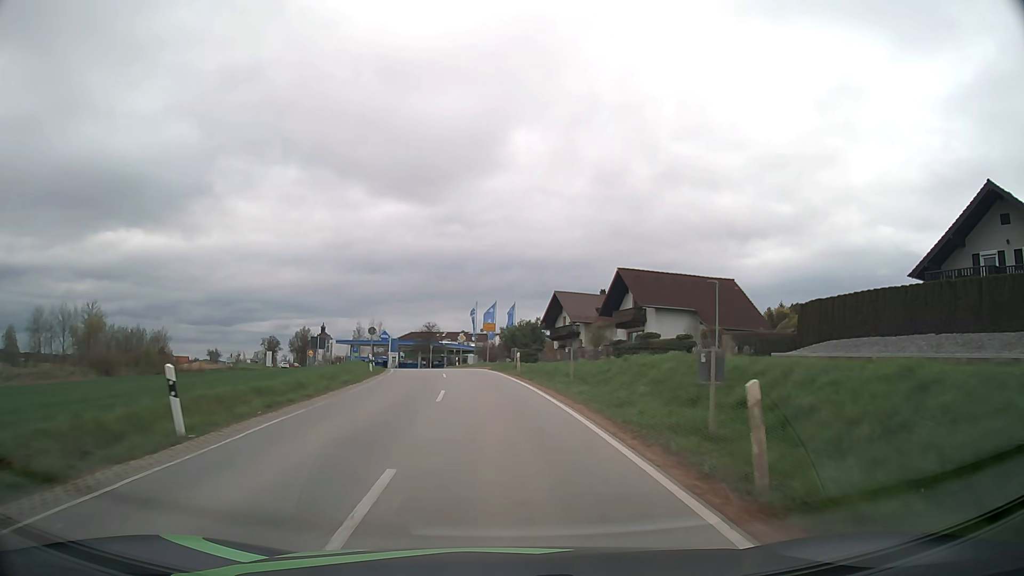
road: secondary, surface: asphalt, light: Day
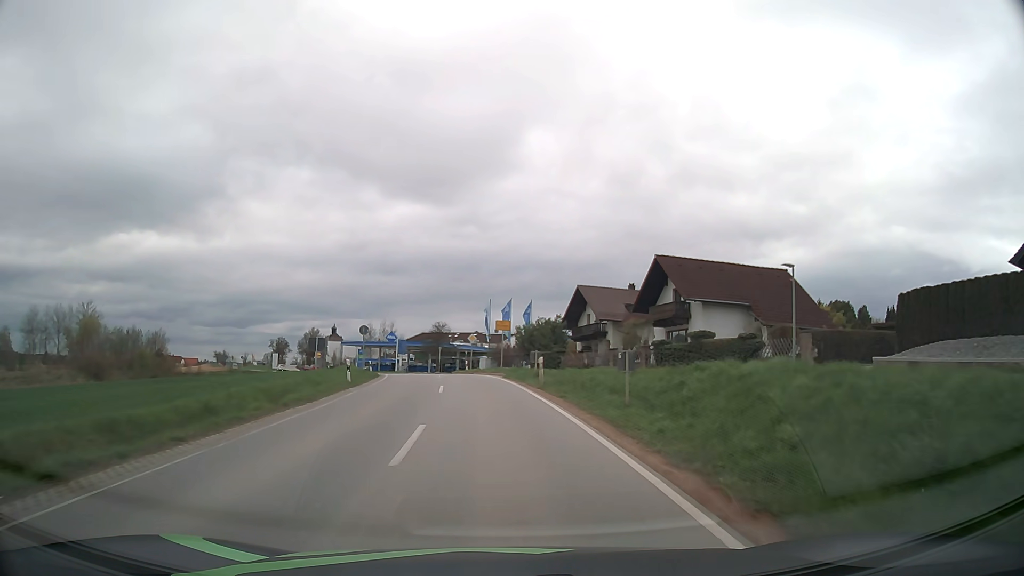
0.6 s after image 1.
(-0.1, +8.0) m; -1°
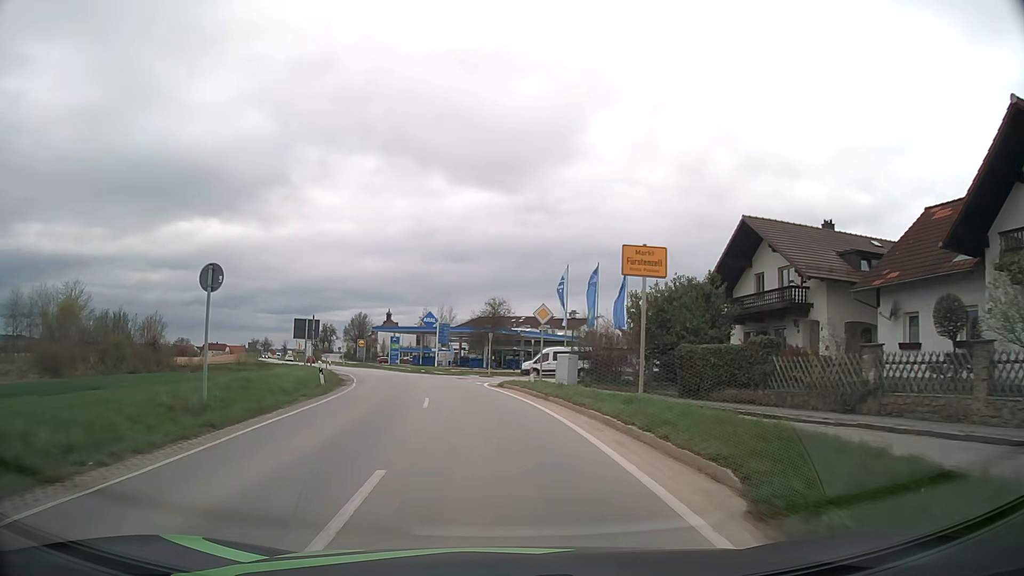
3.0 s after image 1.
(-1.3, +28.8) m; -6°
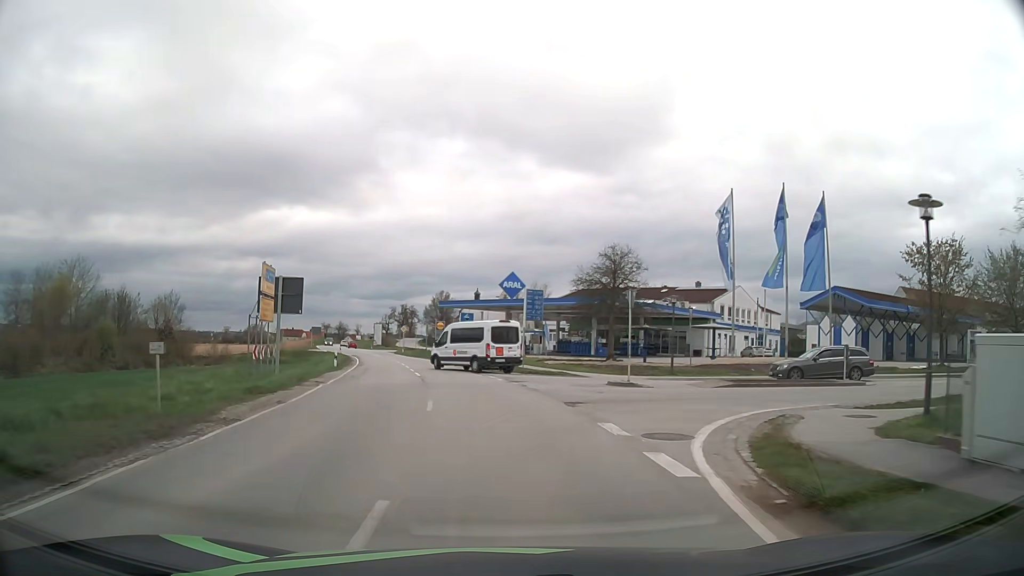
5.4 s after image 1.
(-1.8, +26.2) m; -8°
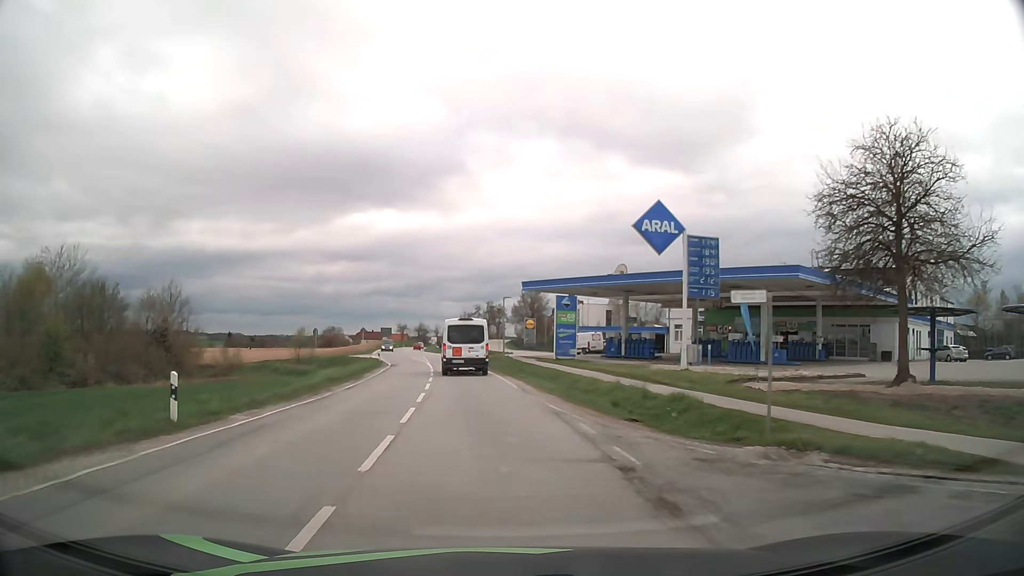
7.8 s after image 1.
(-1.7, +25.2) m; -7°
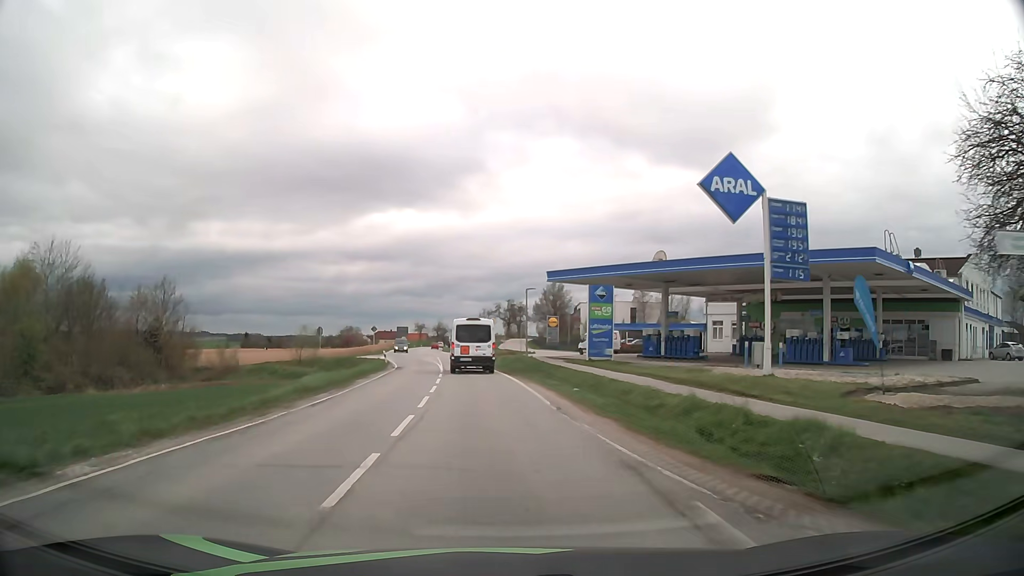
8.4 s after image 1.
(-0.2, +6.4) m; -2°
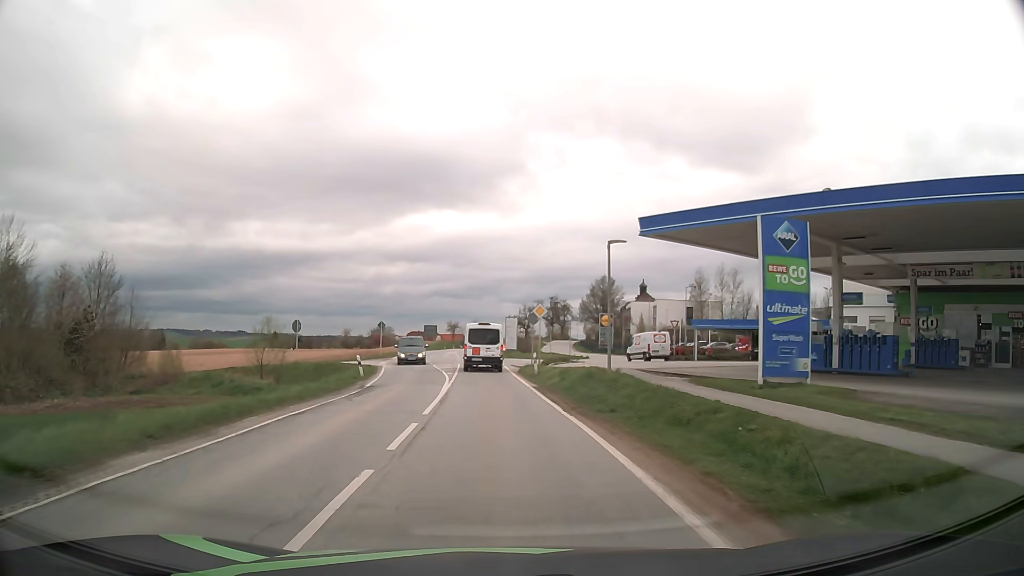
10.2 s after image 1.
(-0.7, +19.5) m; -4°
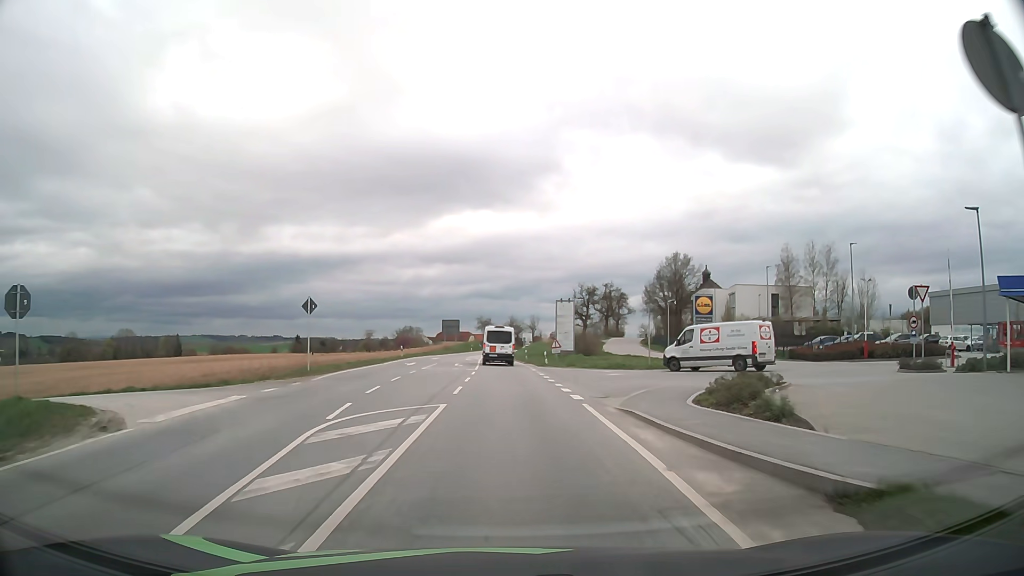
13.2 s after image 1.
(-0.9, +33.7) m; -3°
(0, +10) (0, +20) (0, +30) (0, +40) (0, +50) (0, +60) (-1, +70) (-1, +80) (0, +90) (0, +100) m
